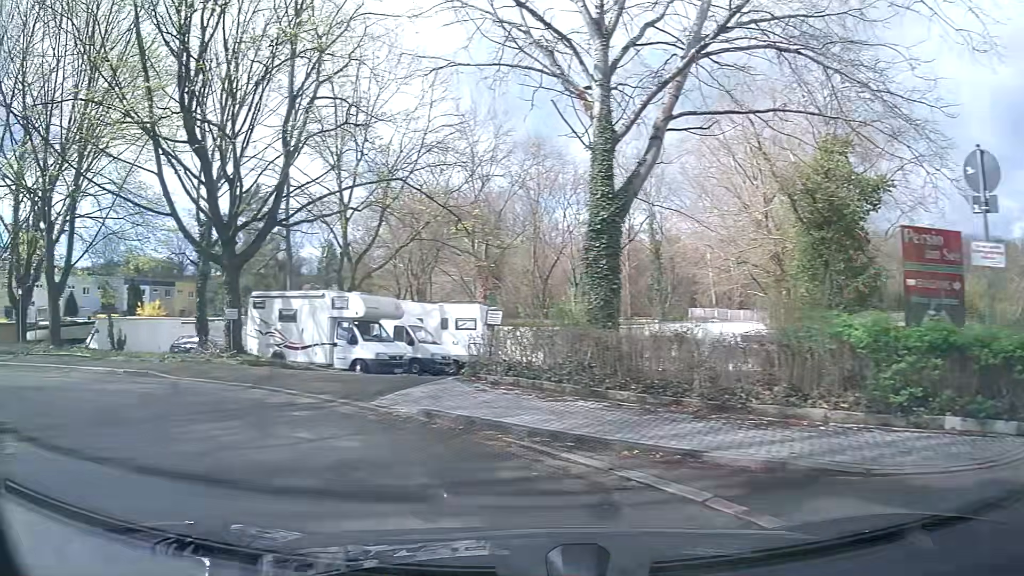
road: residential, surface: asphalt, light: Day
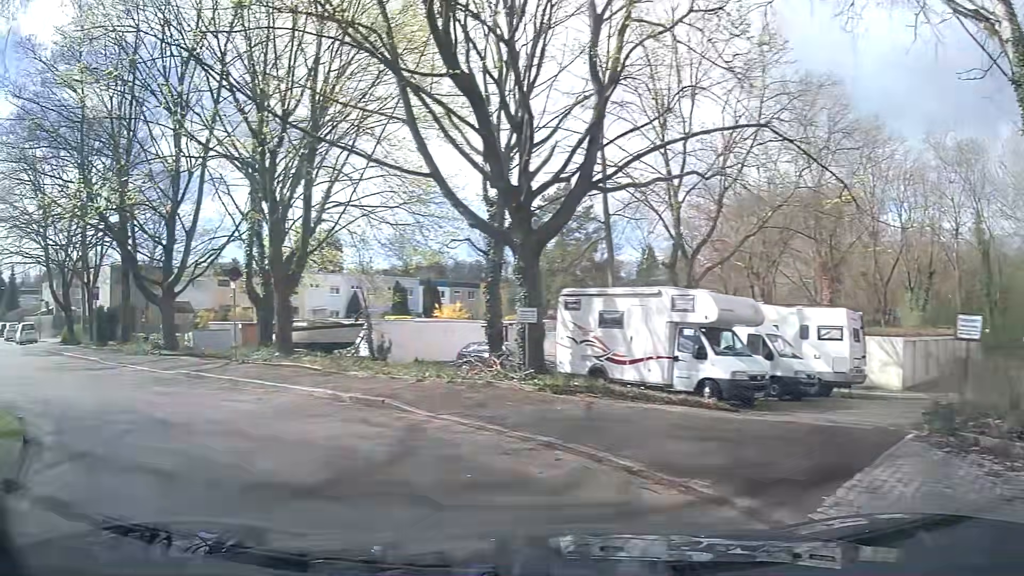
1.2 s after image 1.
(-1.5, +5.5) m; -27°
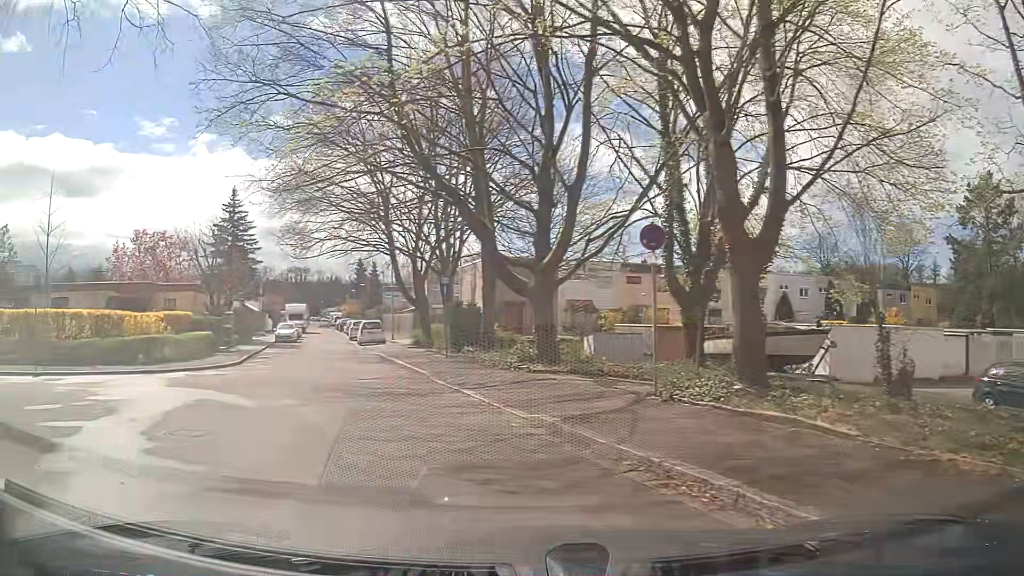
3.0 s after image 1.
(-3.0, +8.2) m; -34°
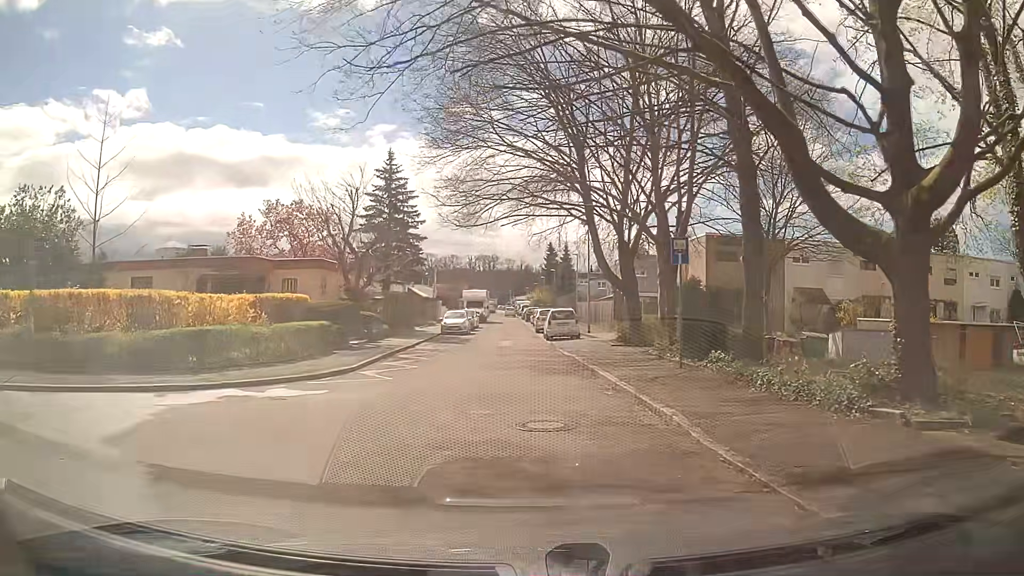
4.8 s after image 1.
(-2.0, +9.2) m; -17°
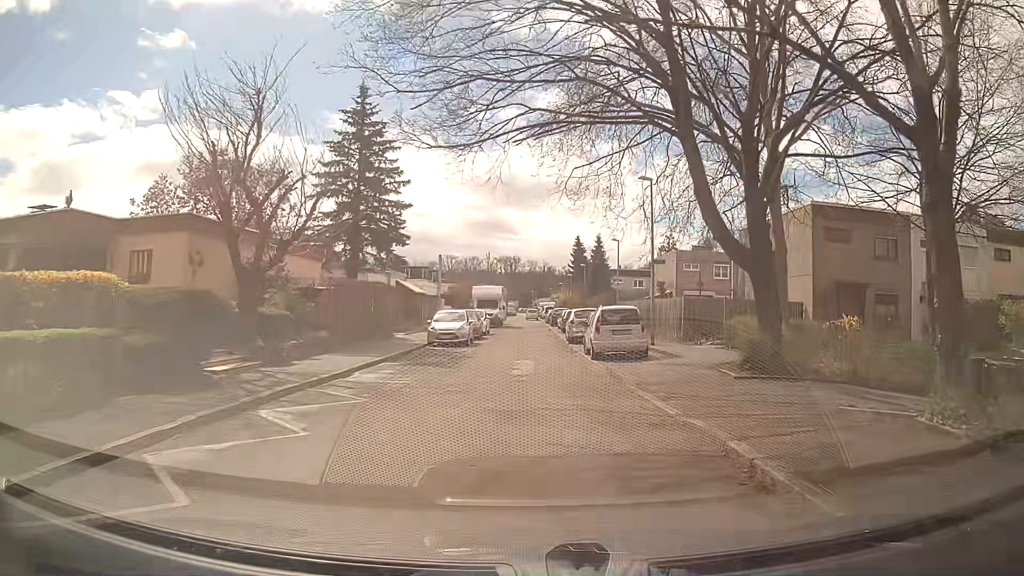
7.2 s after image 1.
(-0.8, +13.9) m; -3°
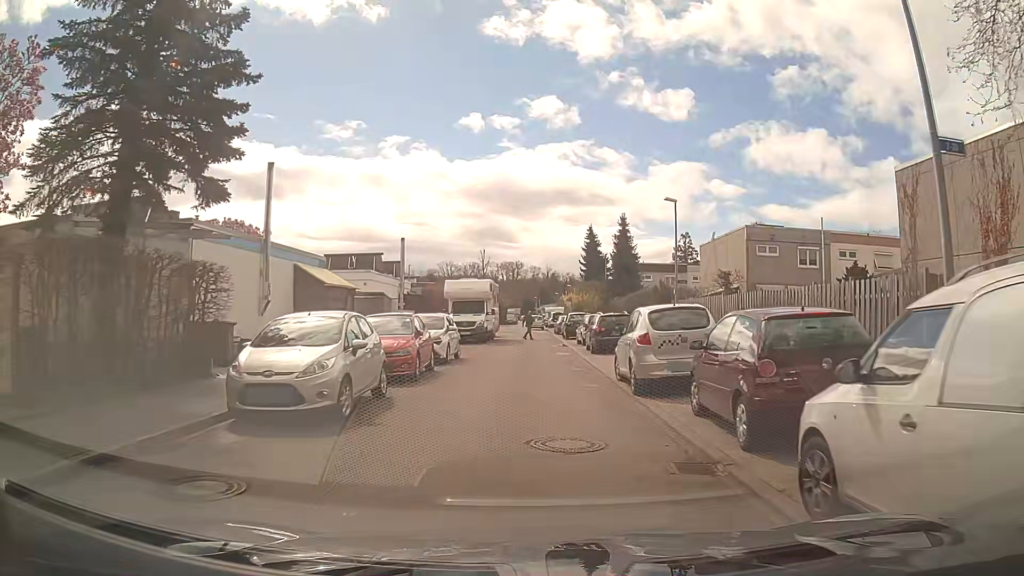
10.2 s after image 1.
(-0.2, +18.9) m; -1°
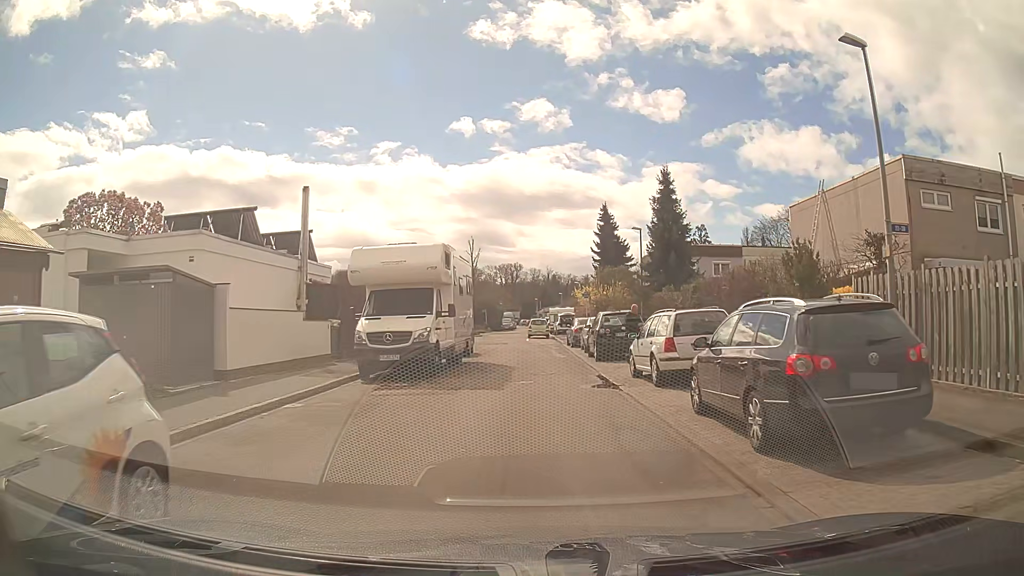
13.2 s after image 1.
(+0.2, +18.4) m; +1°
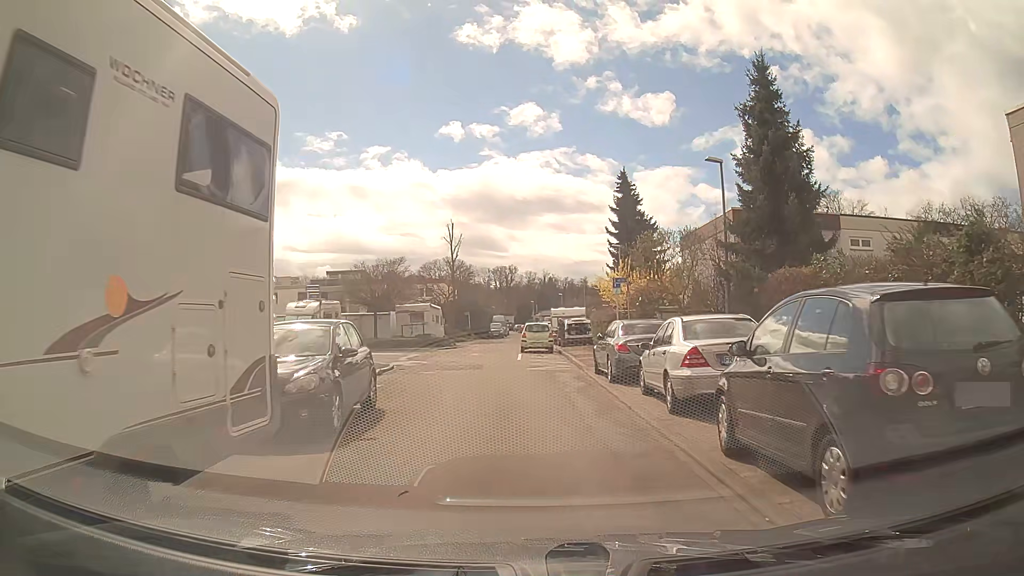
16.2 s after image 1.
(-0.2, +17.5) m; -2°
